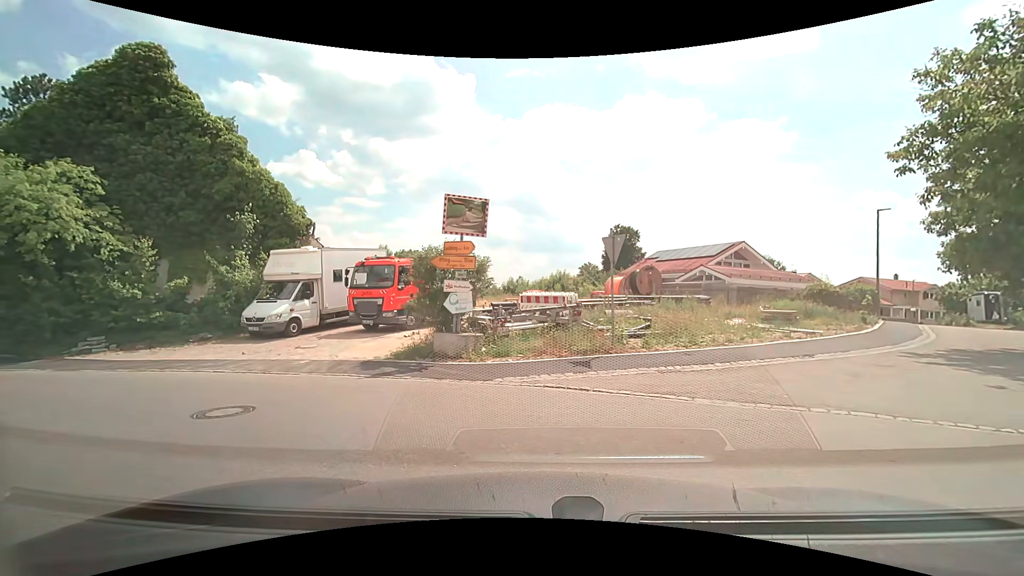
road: unclassified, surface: asphalt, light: Day
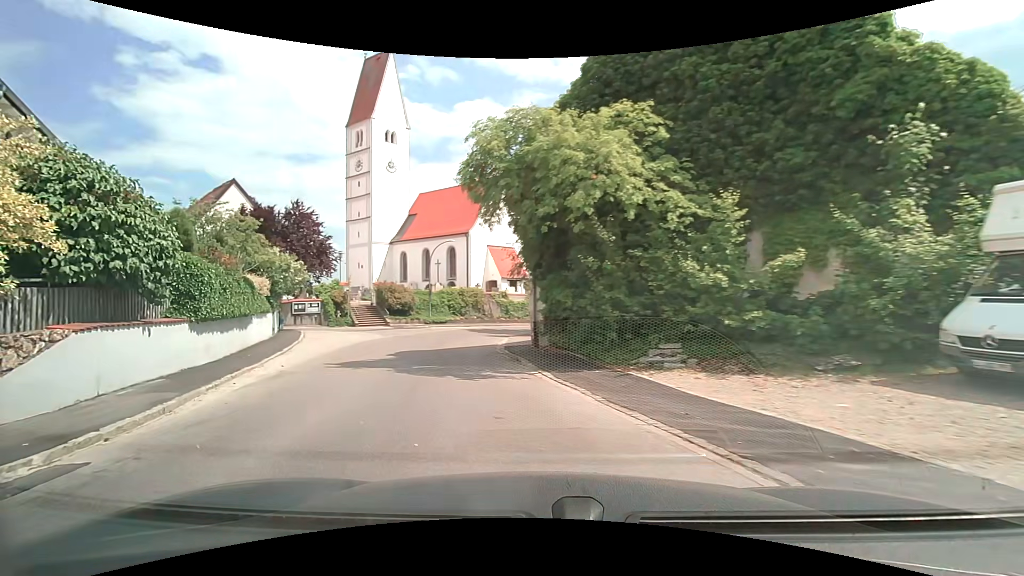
(-5.2, +9.2) m; -61°
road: tertiary
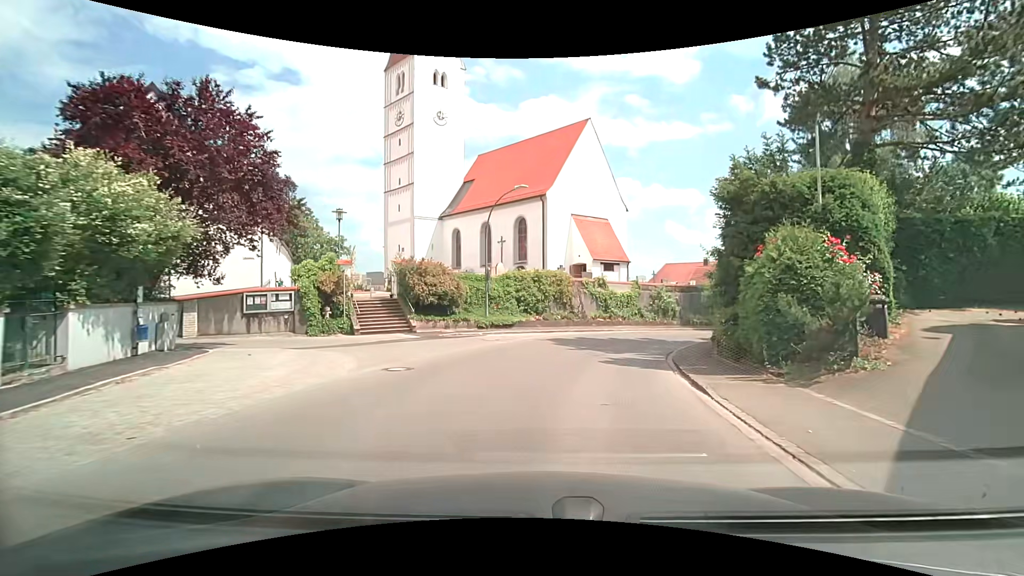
(-2.9, +18.6) m; -6°
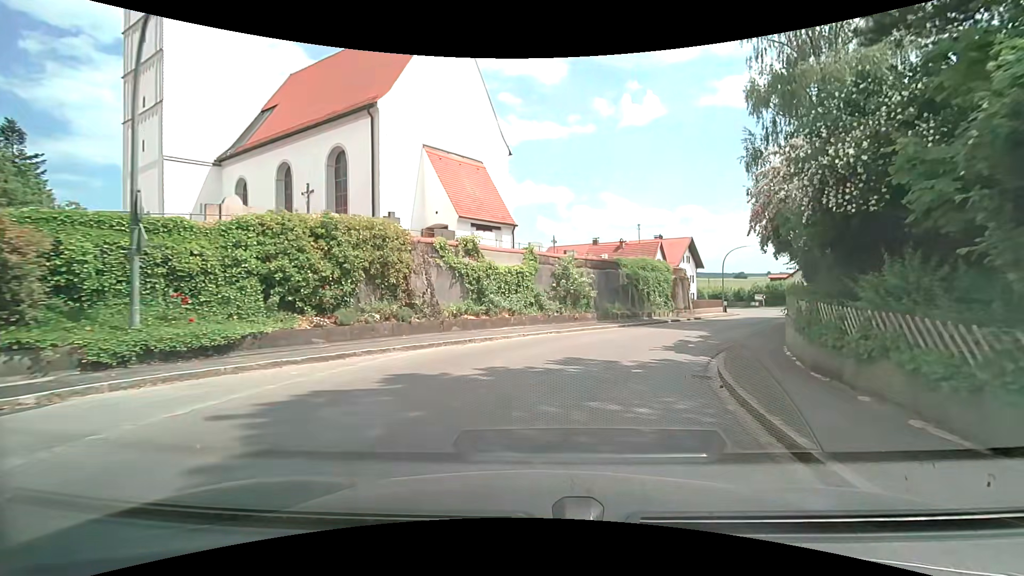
(+1.9, +17.1) m; +14°
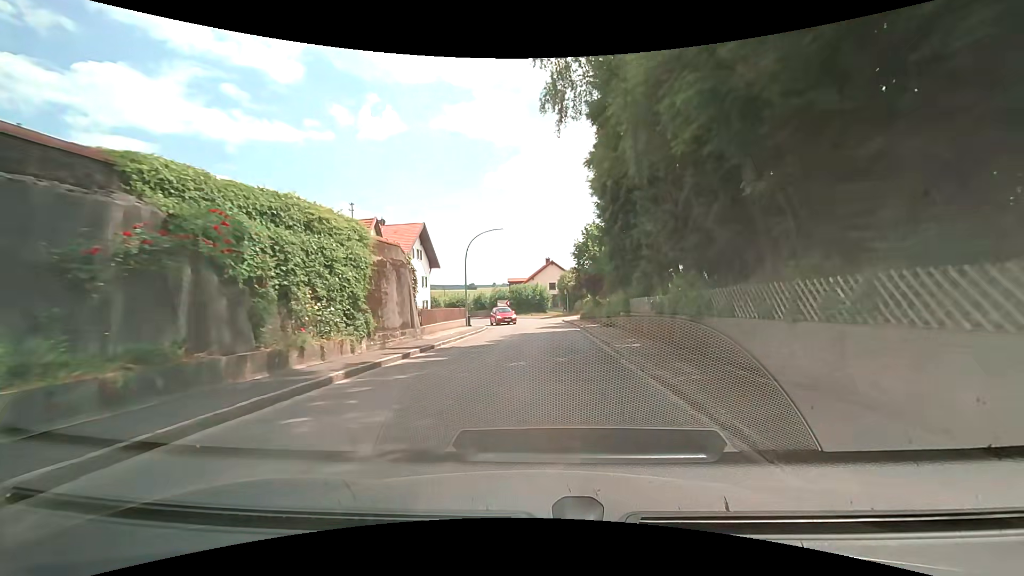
(+5.7, +22.0) m; +28°
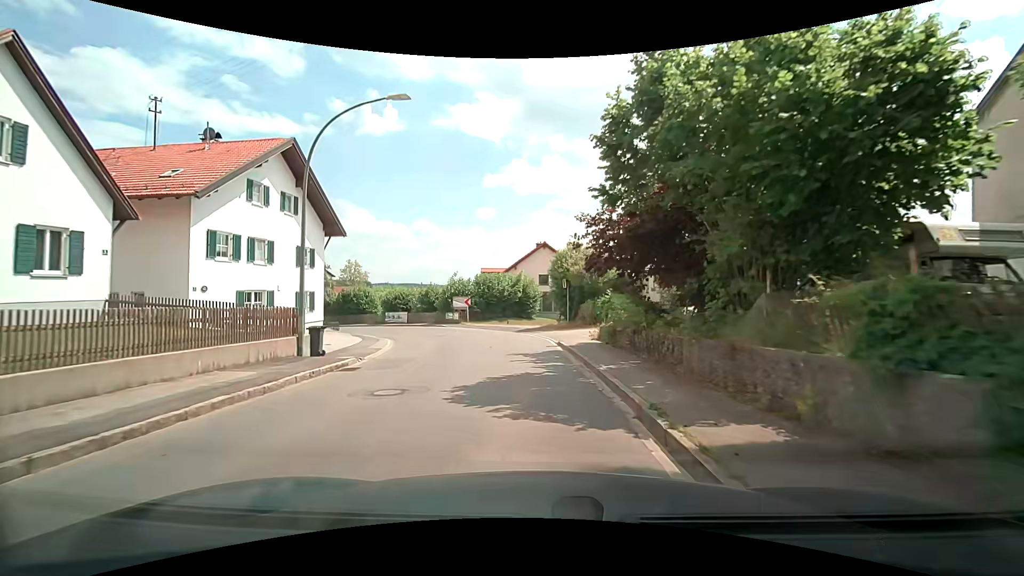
(+1.2, +24.5) m; +1°
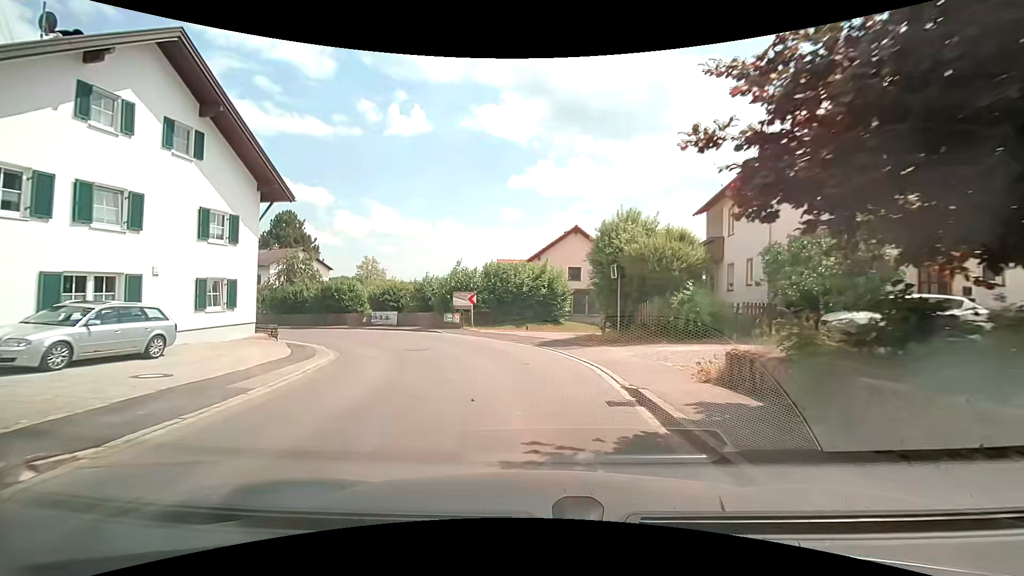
(-0.3, +10.5) m; -2°
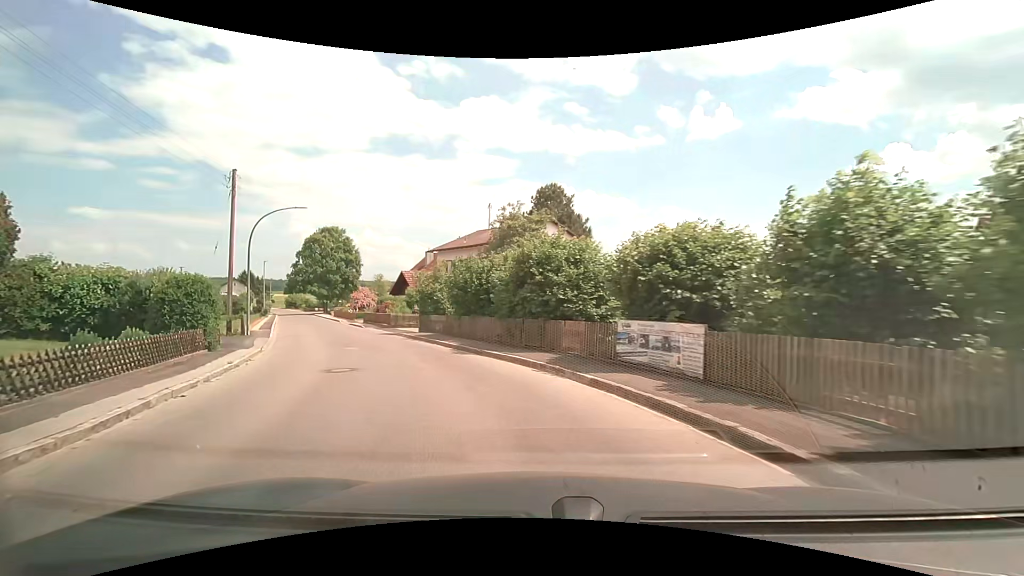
(-6.3, +24.8) m; -35°
(-1, +10) (-5, +19) (-9, +28) (-14, +37) (-18, +46) (-23, +55) (-27, +64) (-32, +73) (-36, +82) (-41, +91) m
